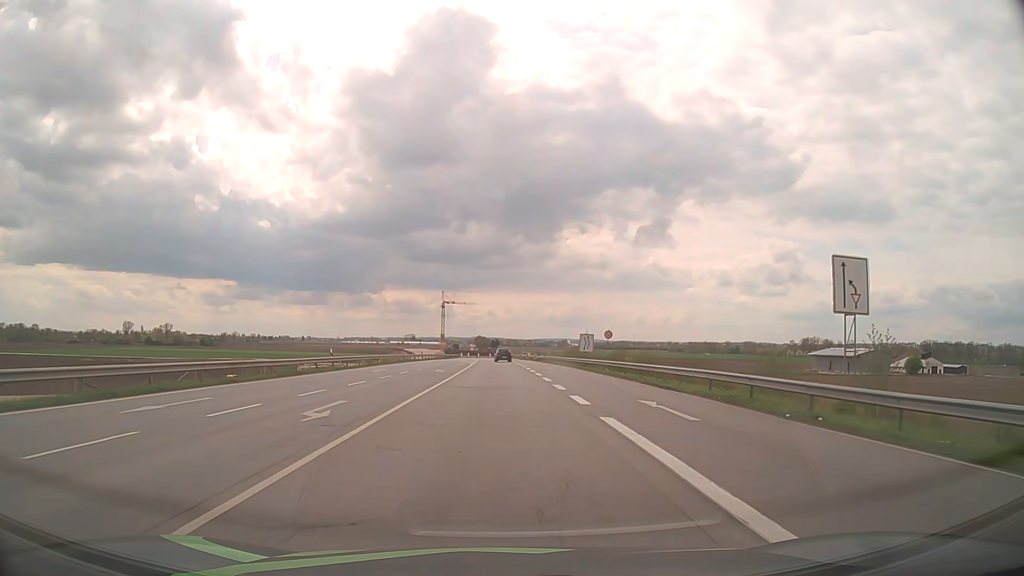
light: Day
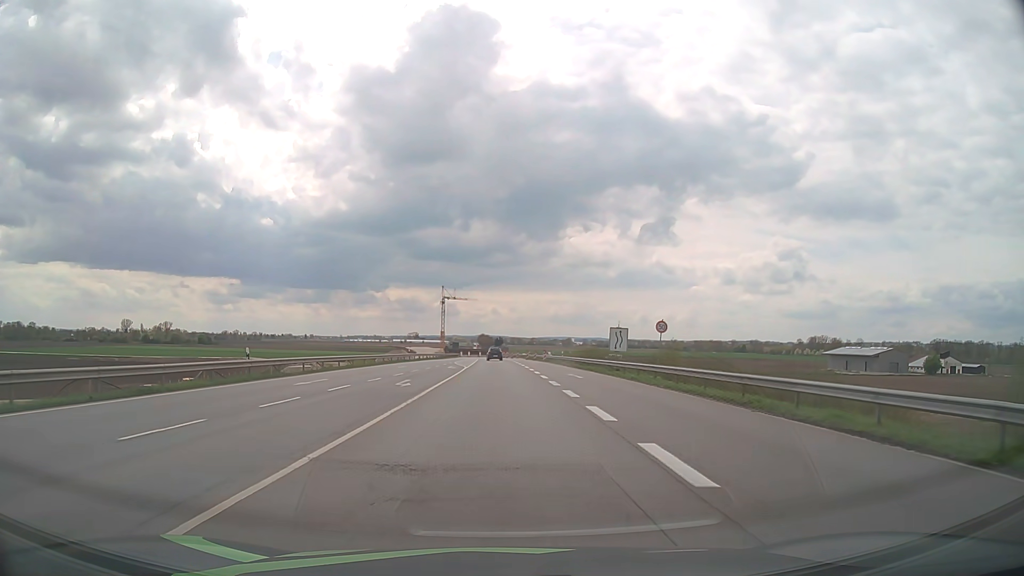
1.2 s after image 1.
(-0.1, +15.6) m; -1°
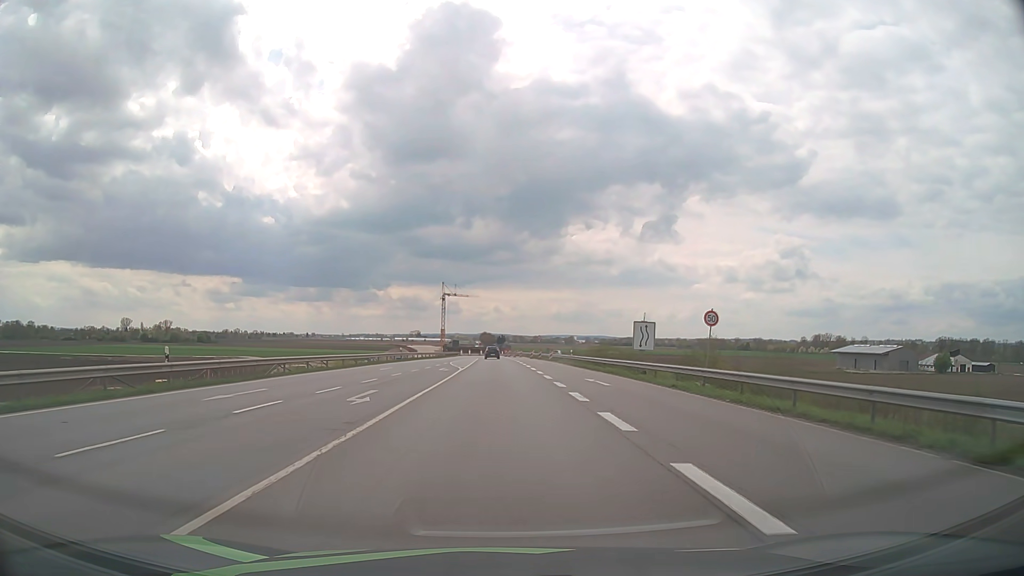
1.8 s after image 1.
(0.0, +7.8) m; 0°
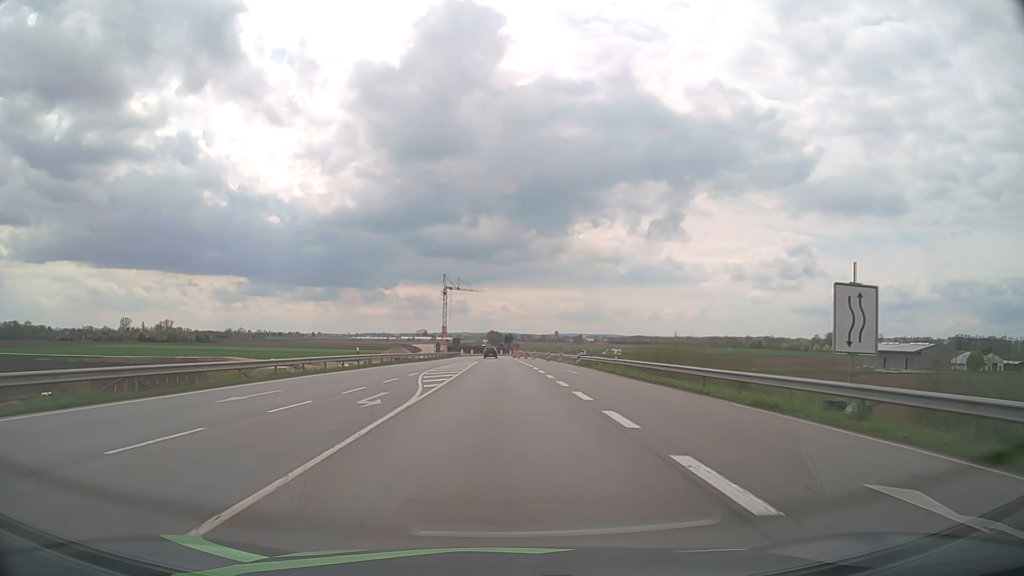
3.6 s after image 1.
(-0.2, +23.4) m; -1°
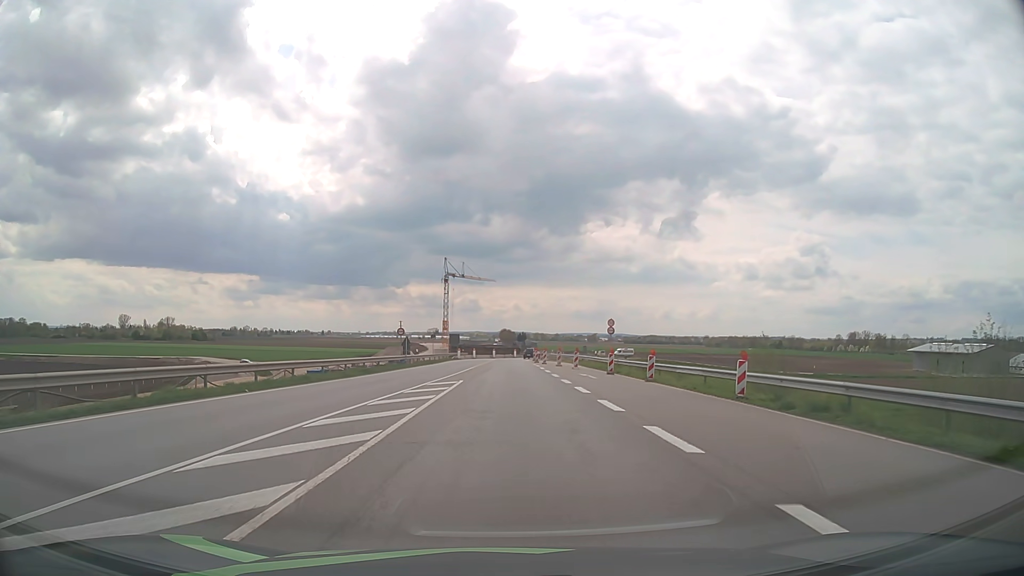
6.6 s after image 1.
(-0.3, +38.6) m; -1°
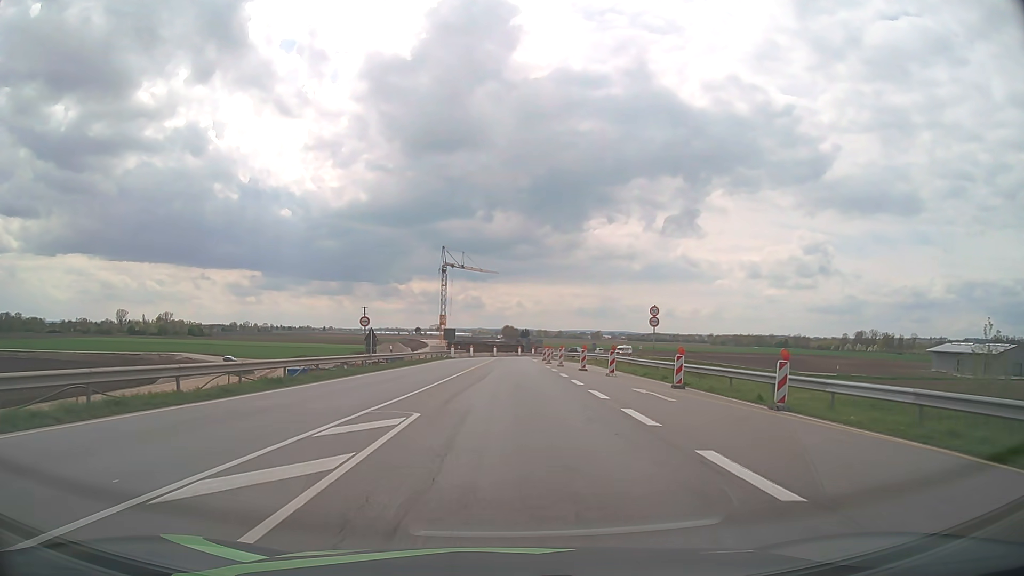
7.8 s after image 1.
(0.0, +14.9) m; 0°
(0, +10) (0, +20) (0, +30) (0, +40) (0, +50) (+1, +60) (+1, +70) (+3, +80) (+6, +89) (+9, +99) m
